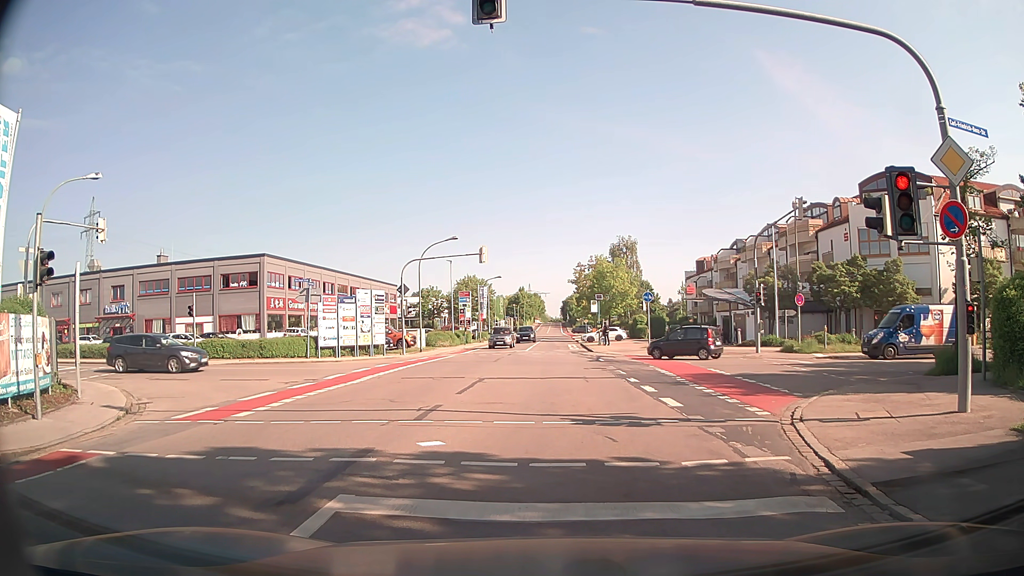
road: tertiary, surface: asphalt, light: Day
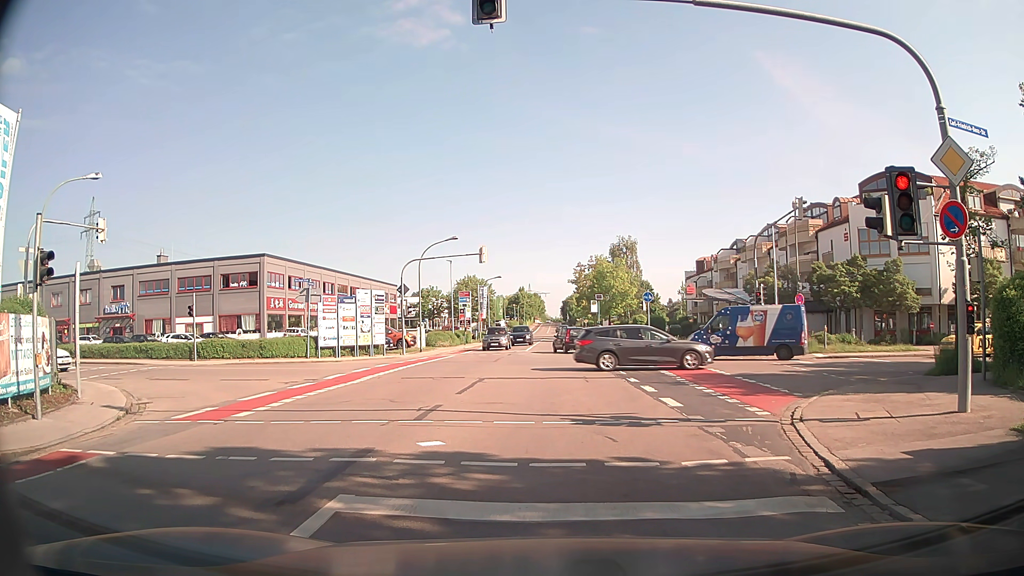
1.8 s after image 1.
(0.0, 0.0) m; 0°
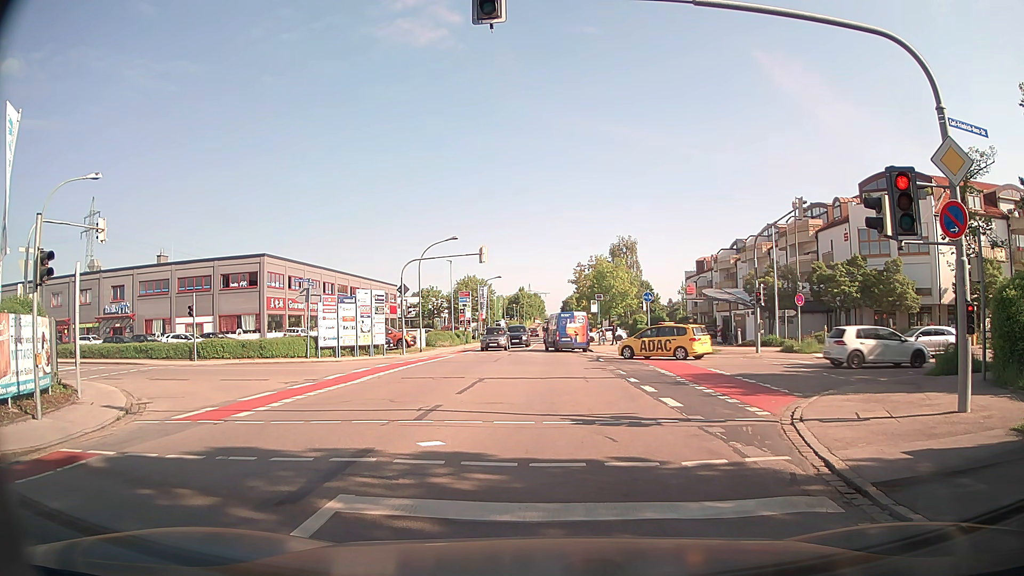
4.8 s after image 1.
(0.0, 0.0) m; 0°
